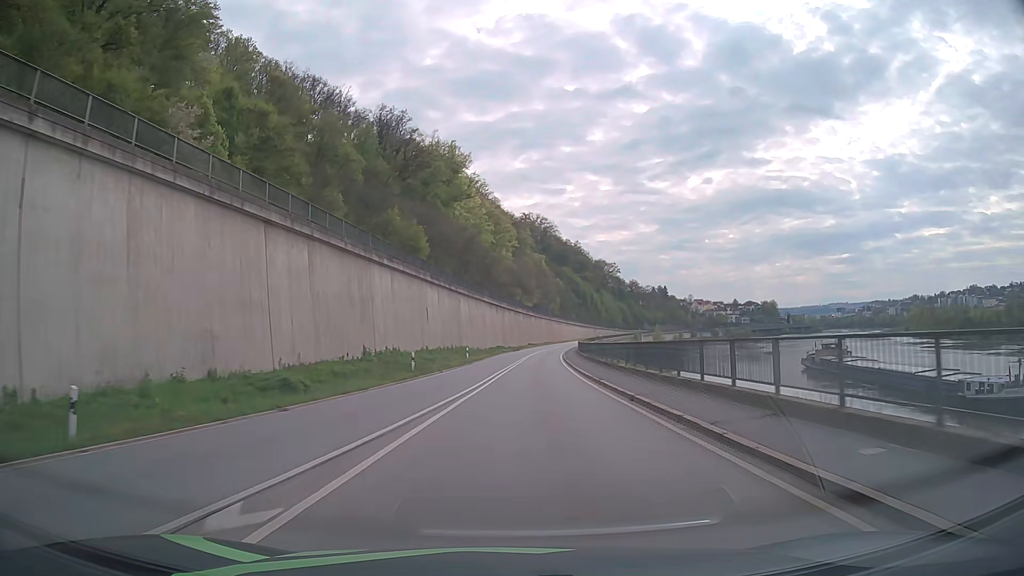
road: primary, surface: asphalt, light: Day
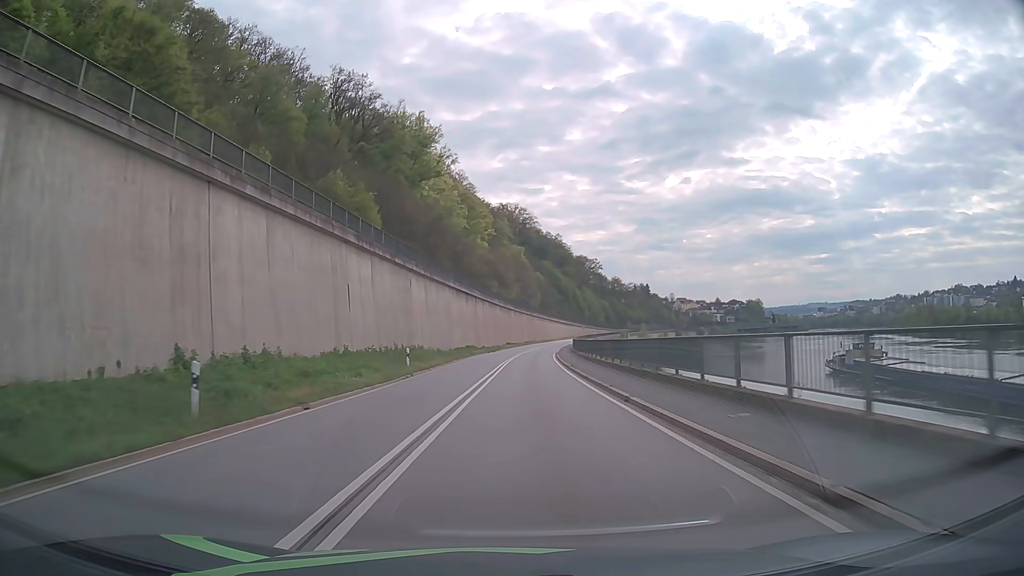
(+0.4, +21.5) m; +2°
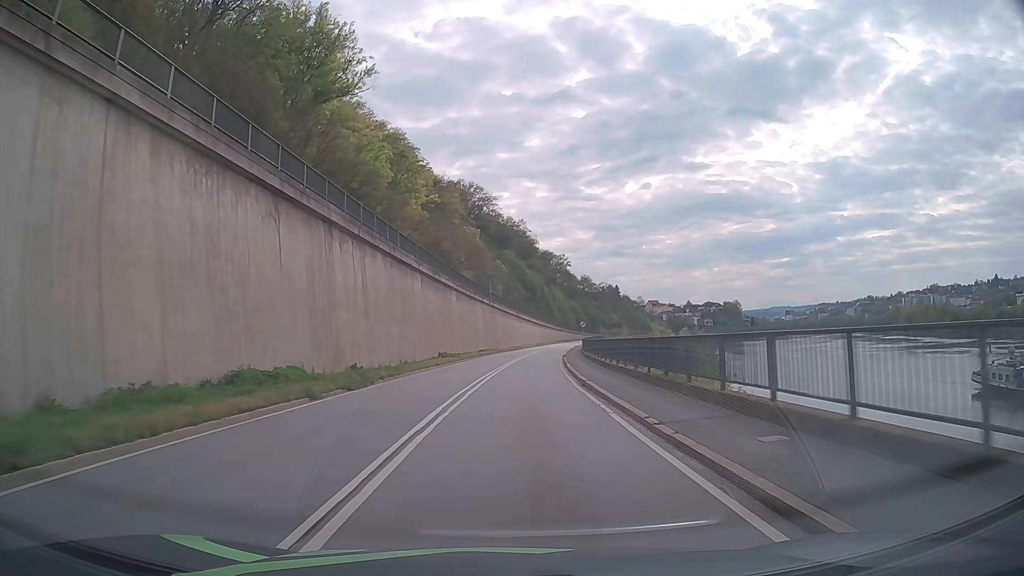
(+1.9, +53.6) m; +3°
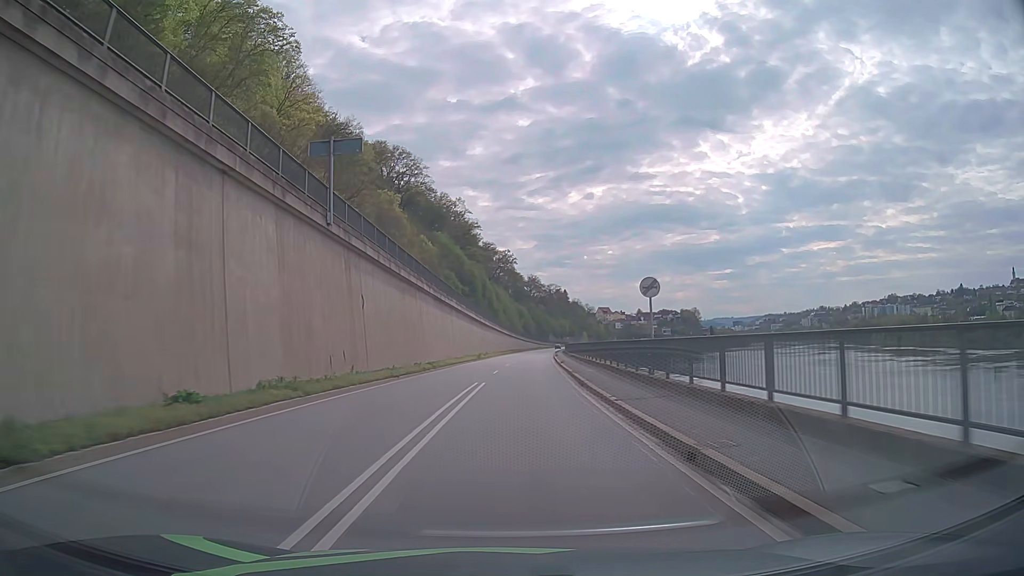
(+2.5, +53.5) m; +5°
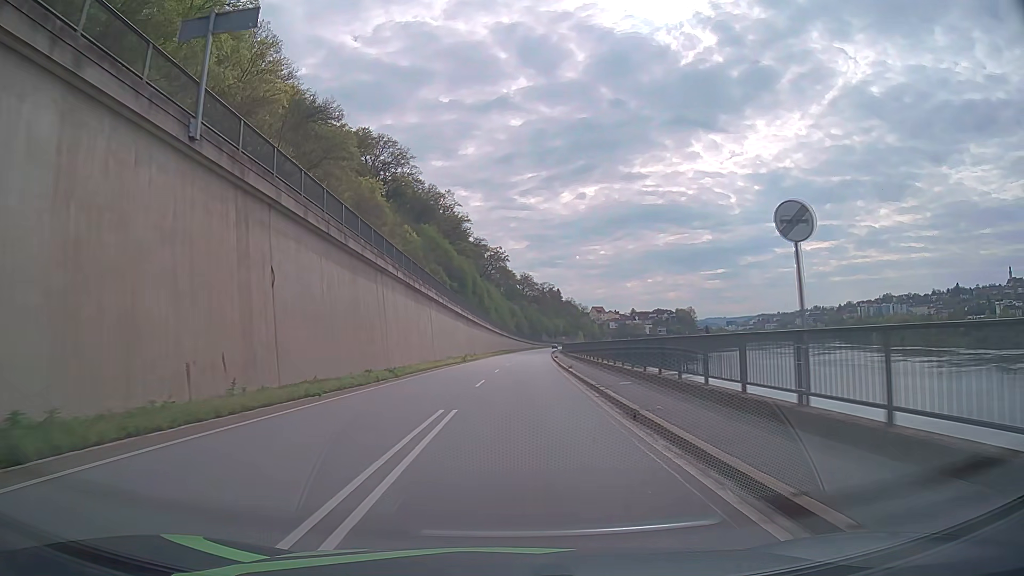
(+0.1, +10.7) m; +1°
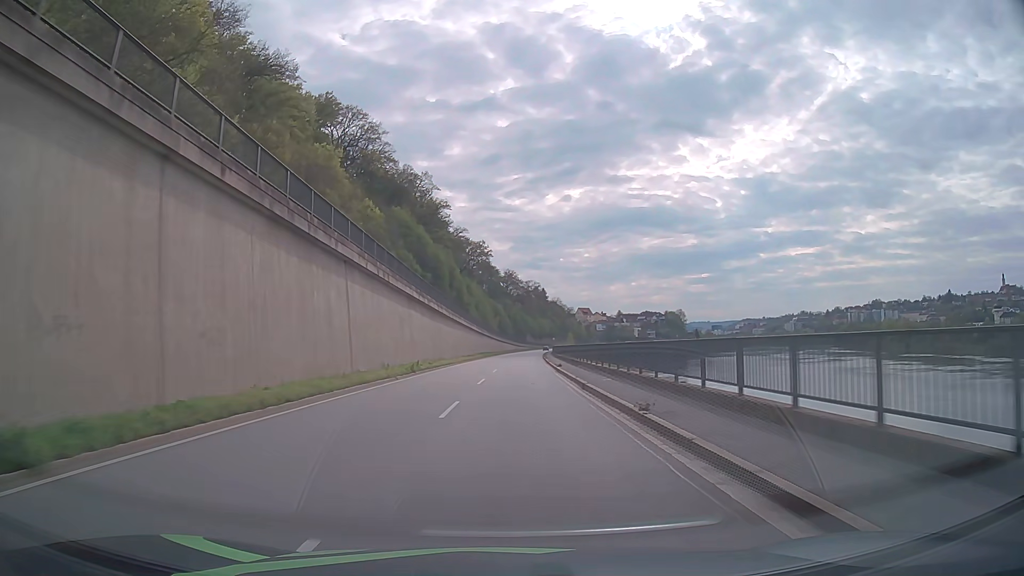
(+0.2, +21.4) m; +1°
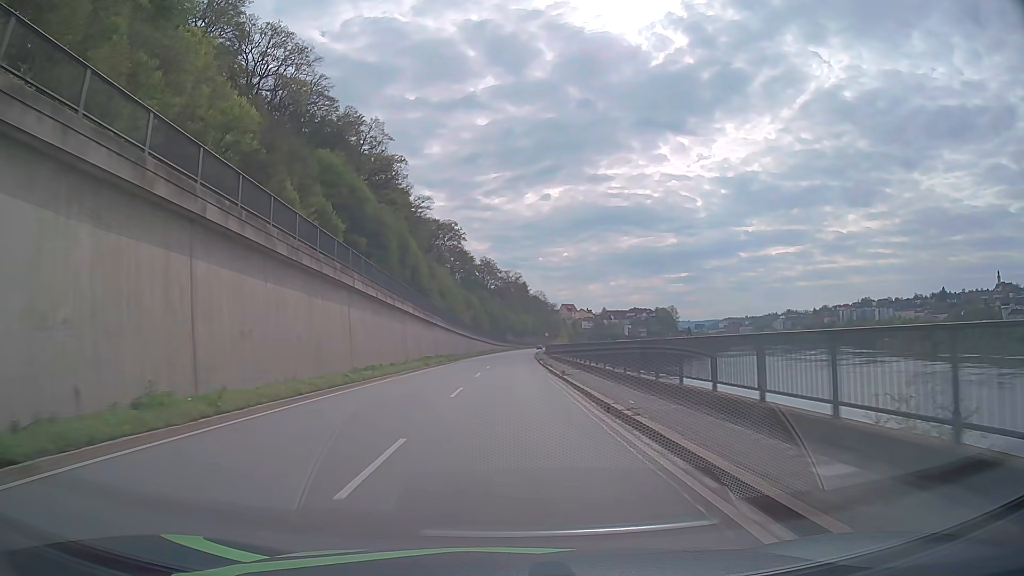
(+1.0, +42.9) m; +2°
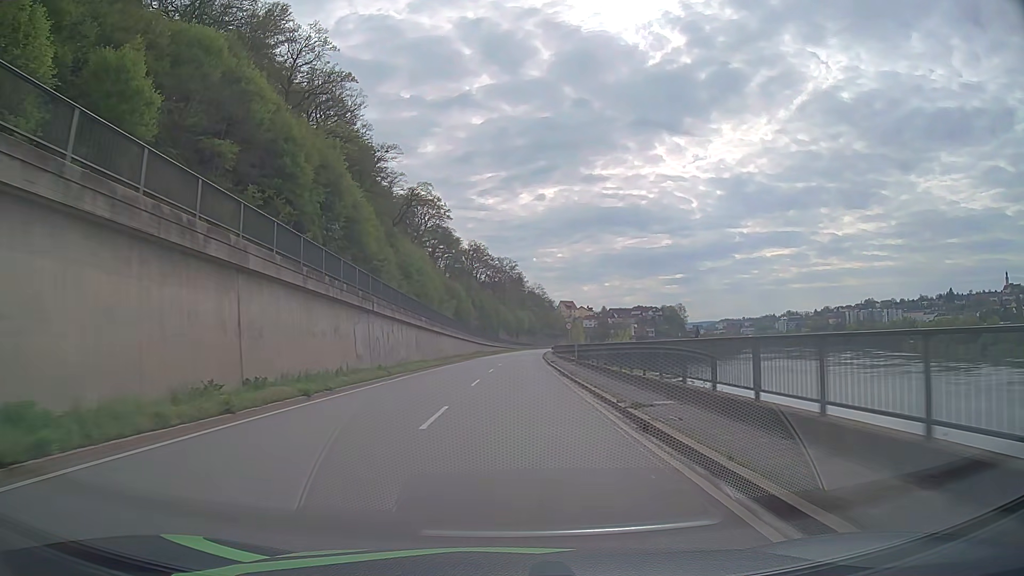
(+0.3, +42.9) m; +1°
(0, +10) (0, +20) (0, +30) (+1, +40) (+1, +50) (+1, +60) (+2, +70) (+2, +80) (+3, +90) (+3, +100) m
